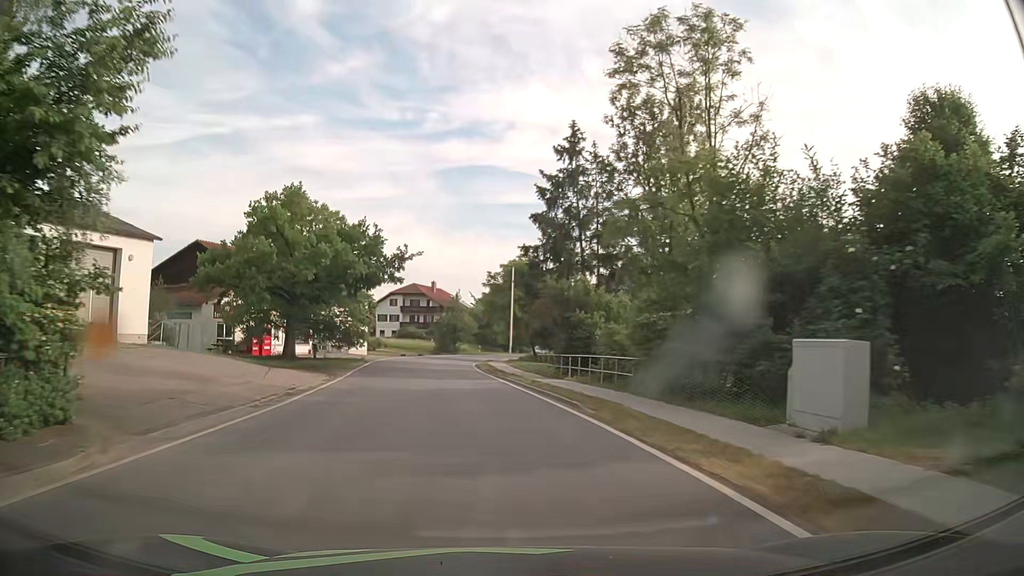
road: secondary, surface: asphalt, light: Day
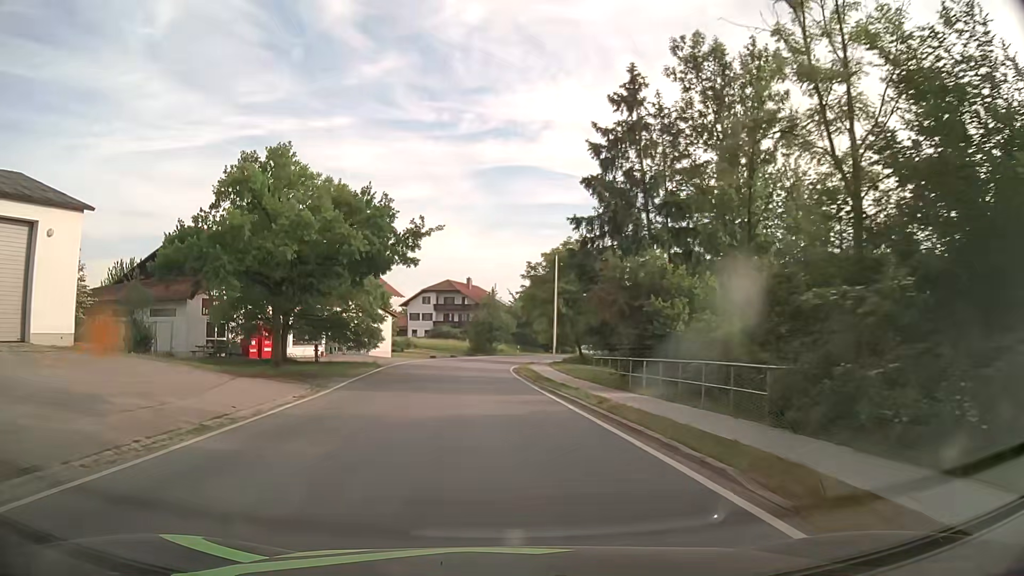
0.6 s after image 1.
(-0.3, +7.7) m; -4°
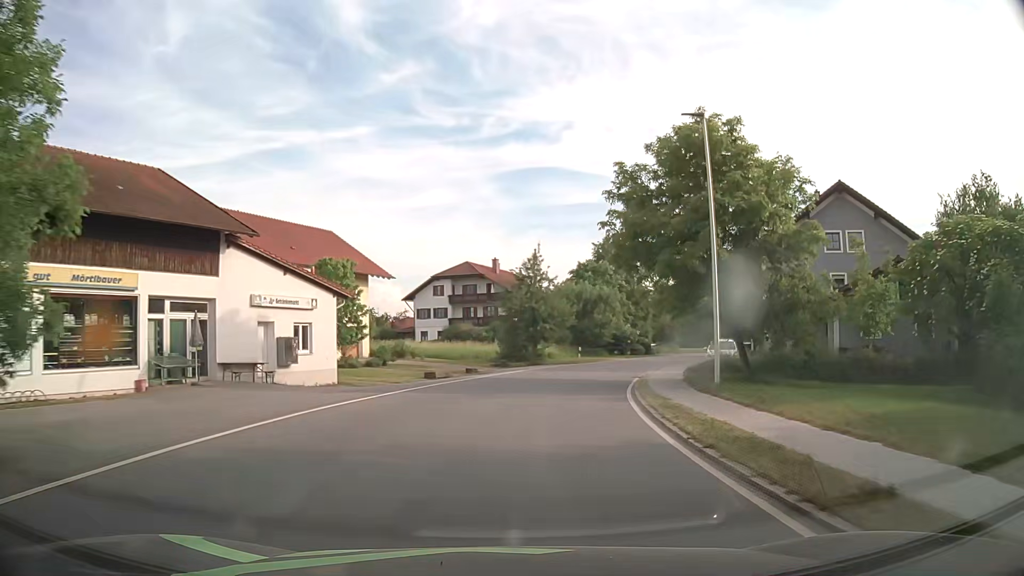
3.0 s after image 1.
(-1.7, +30.7) m; -2°
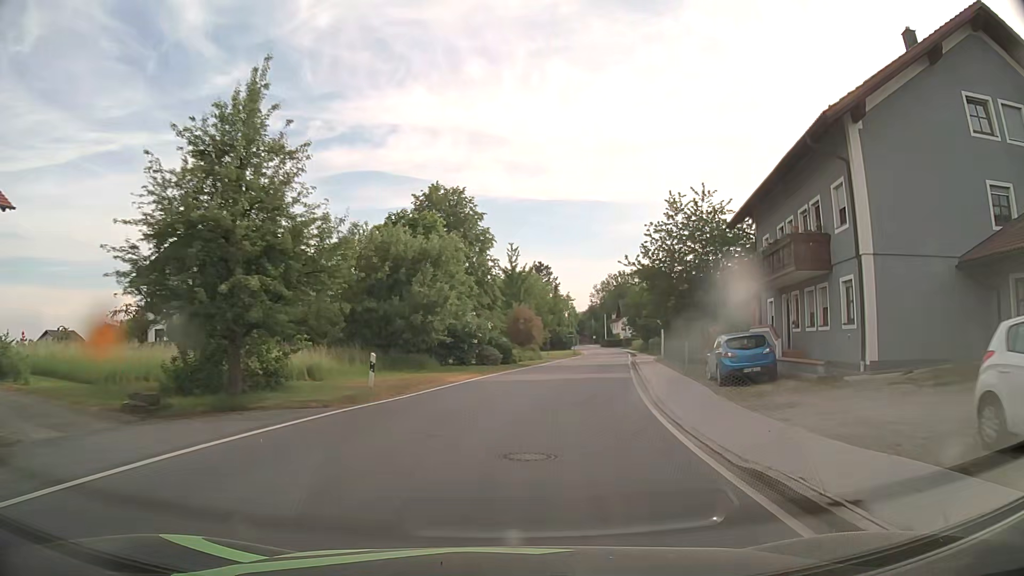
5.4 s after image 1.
(+3.1, +30.3) m; +14°
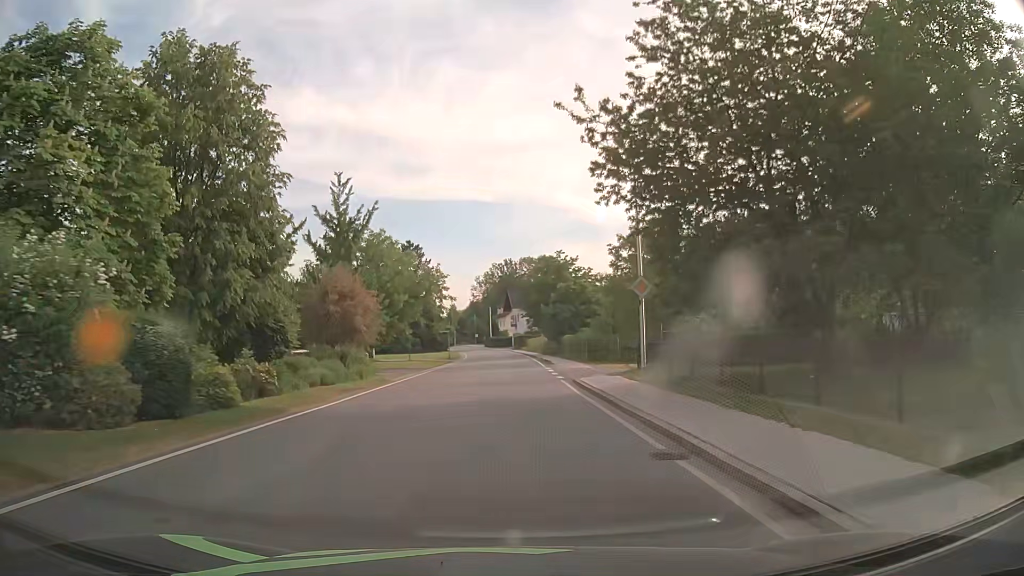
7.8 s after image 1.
(+3.9, +30.2) m; +11°
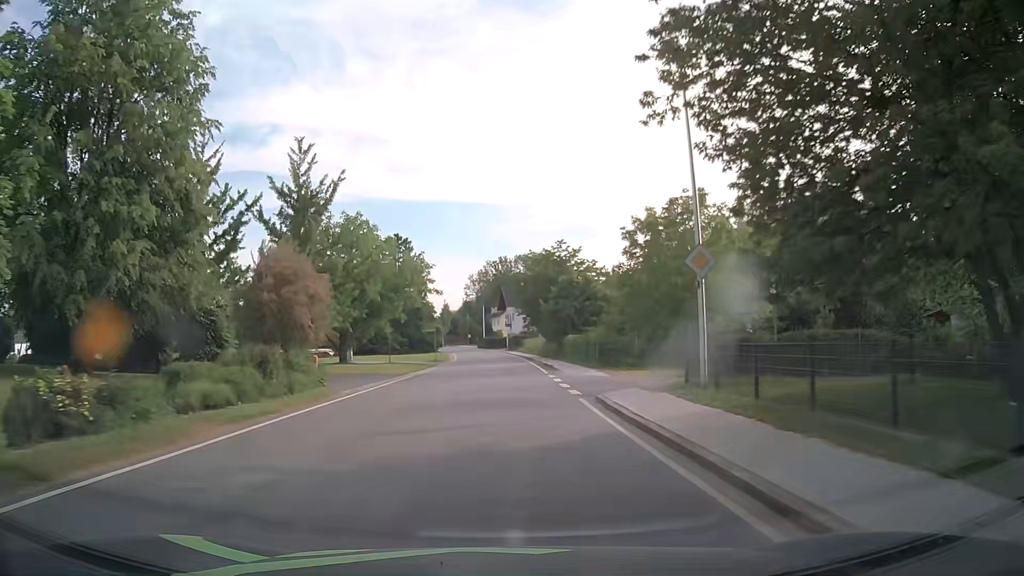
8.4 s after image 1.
(0.0, +7.6) m; +1°
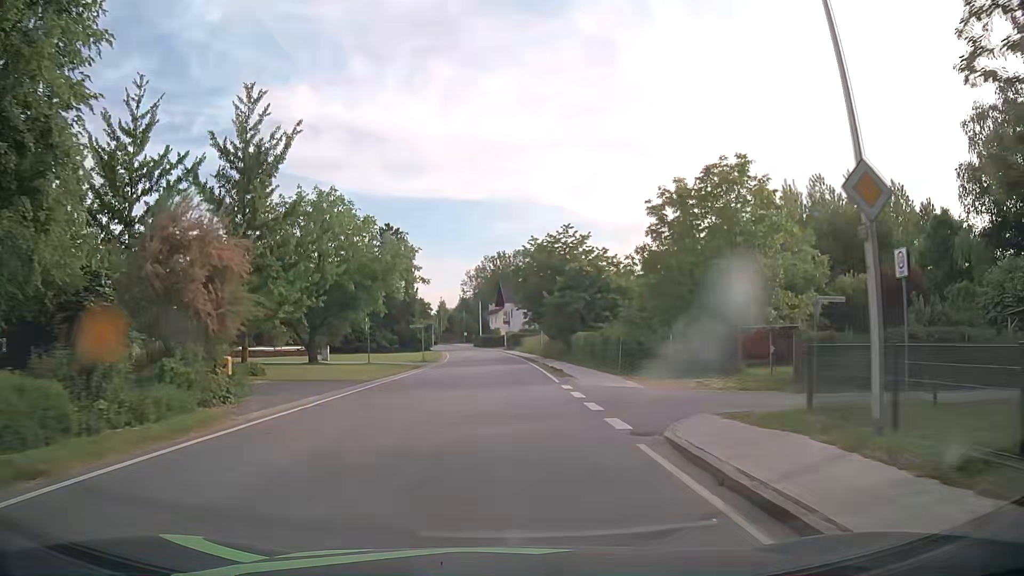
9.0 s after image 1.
(0.0, +7.6) m; 0°
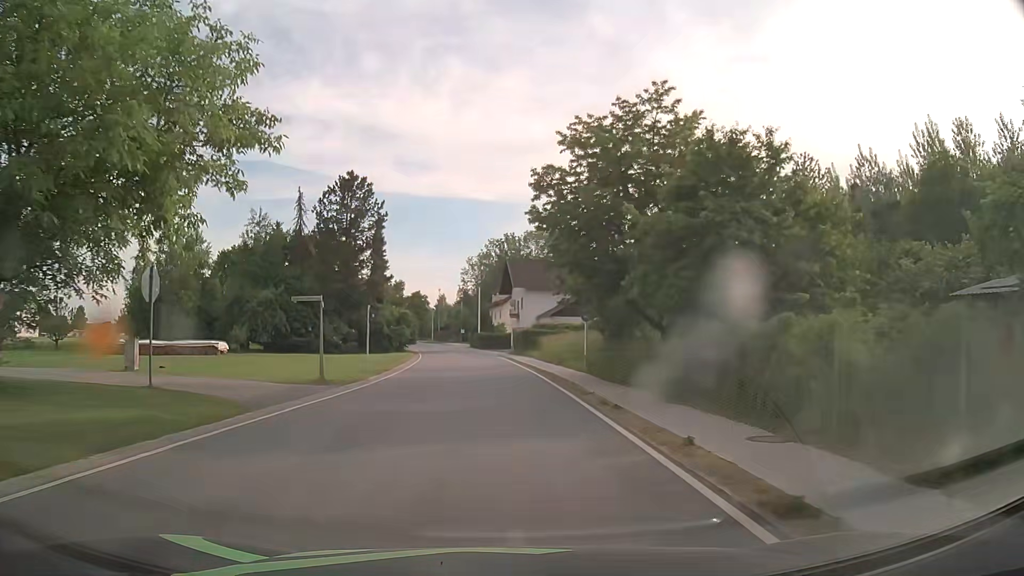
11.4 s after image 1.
(-0.3, +30.6) m; -1°
(0, +10) (0, +20) (0, +30) (-1, +40) (-2, +50) (-3, +60) (-4, +70) (-6, +80) (-7, +90) (-9, +99) m
